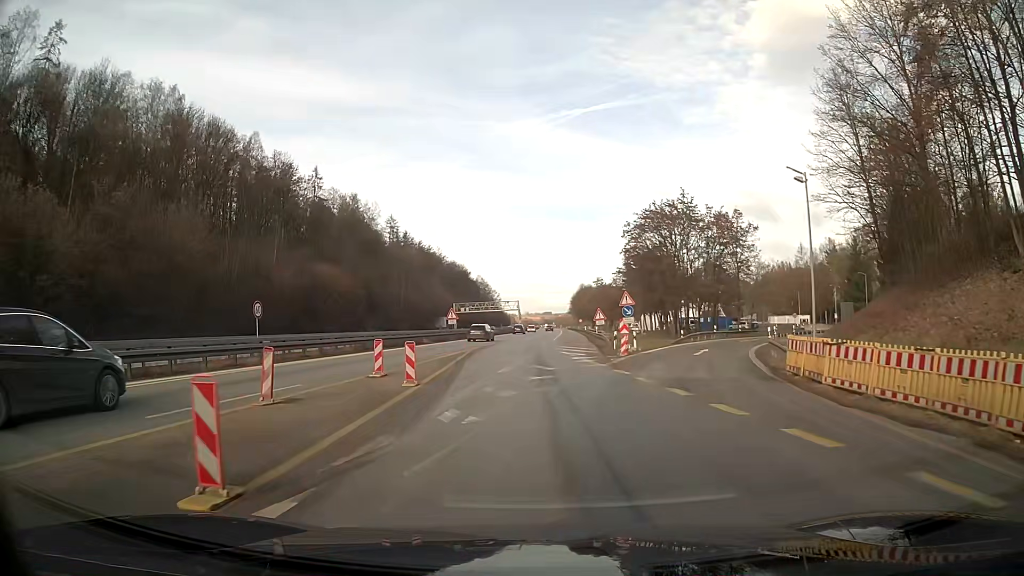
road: motorway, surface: asphalt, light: Day
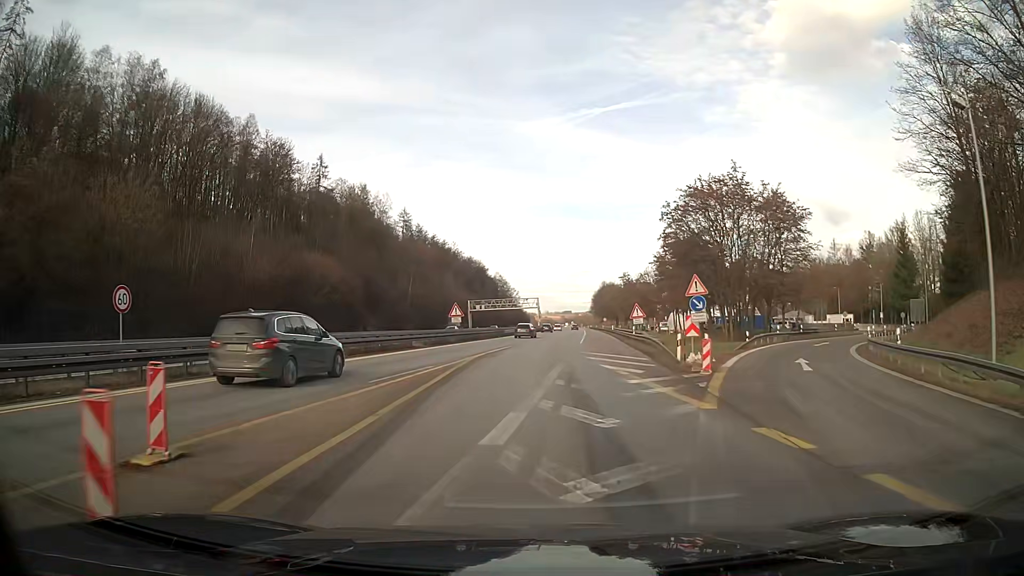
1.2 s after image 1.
(-0.2, +11.9) m; -2°
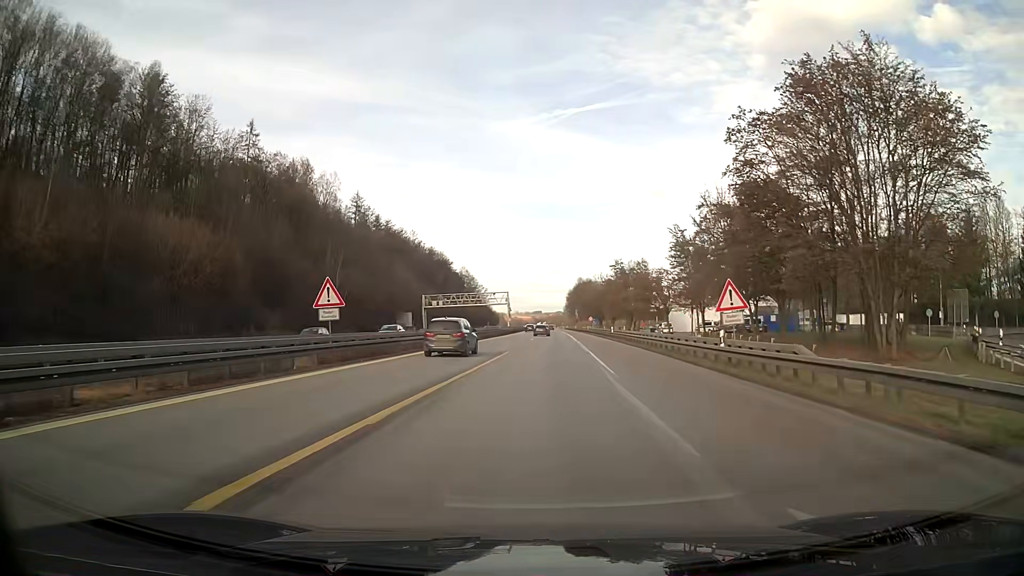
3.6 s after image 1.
(+0.4, +28.8) m; +3°
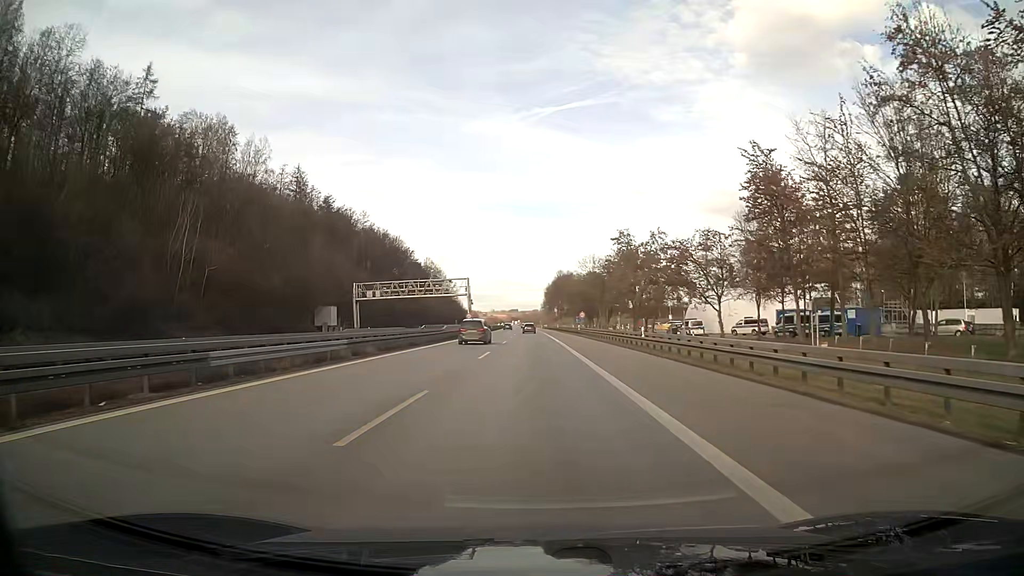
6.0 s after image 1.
(+0.7, +33.9) m; +2°
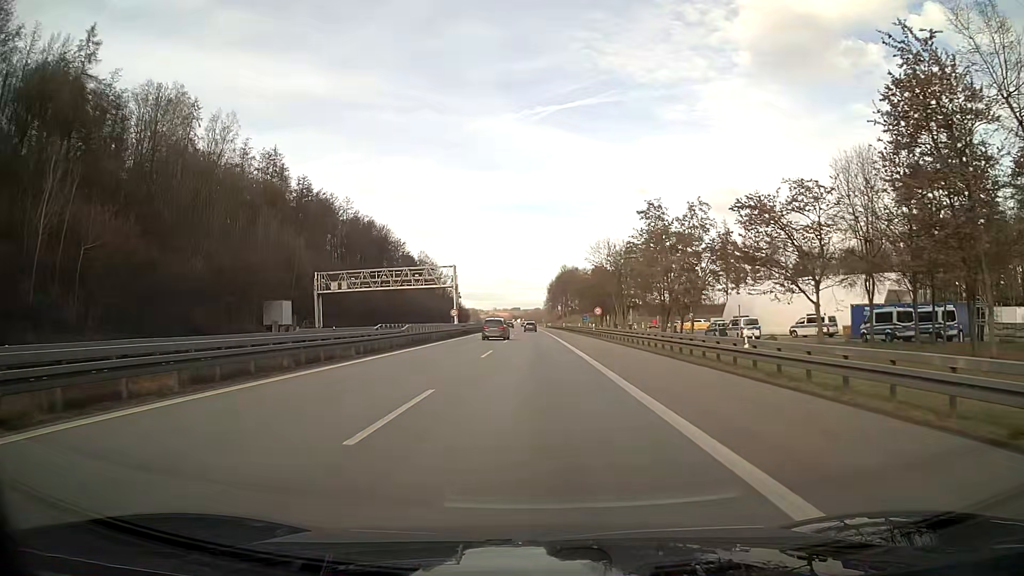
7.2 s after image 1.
(-0.1, +18.2) m; 0°
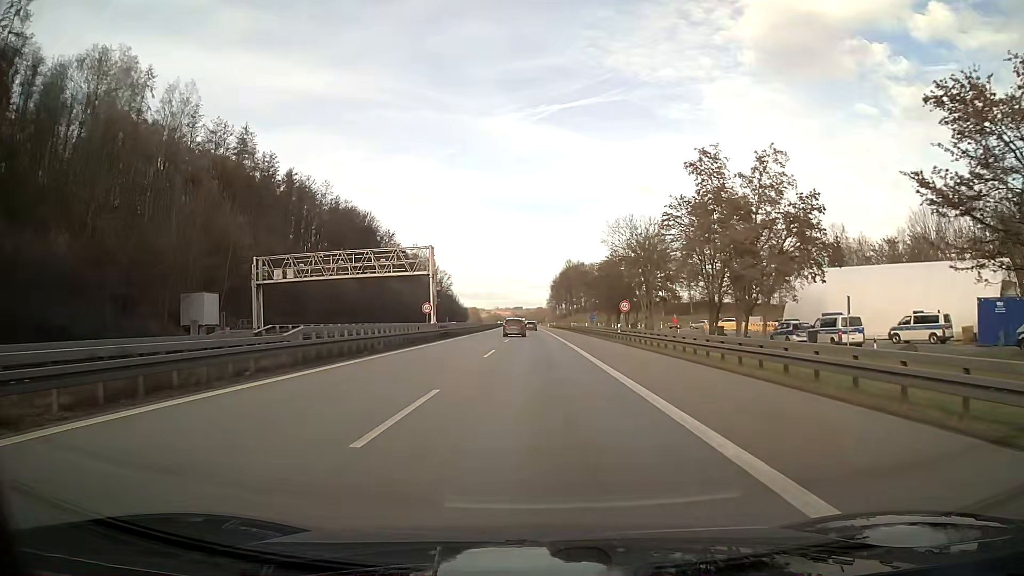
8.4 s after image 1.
(0.0, +18.3) m; 0°
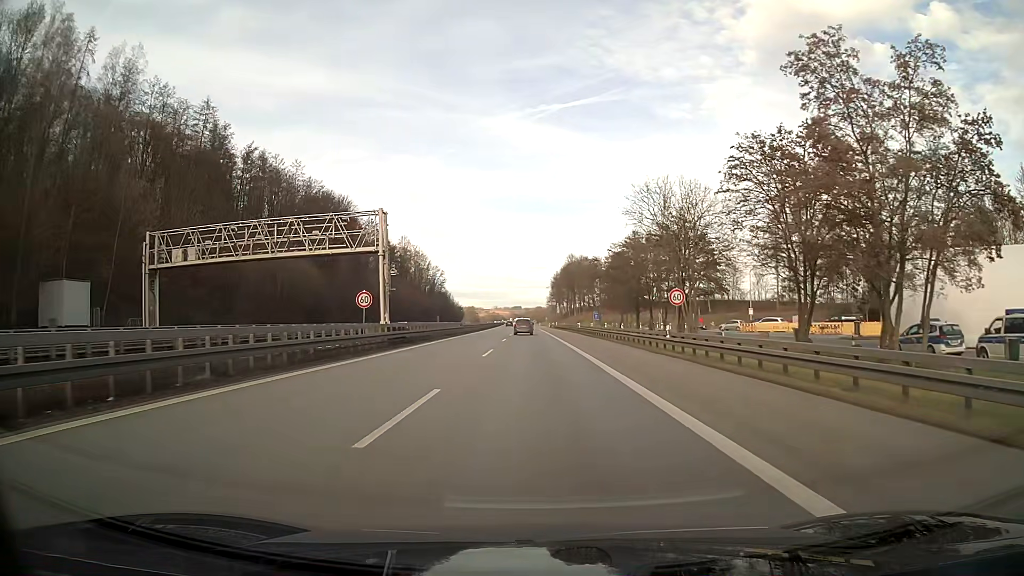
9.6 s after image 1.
(0.0, +18.2) m; 0°
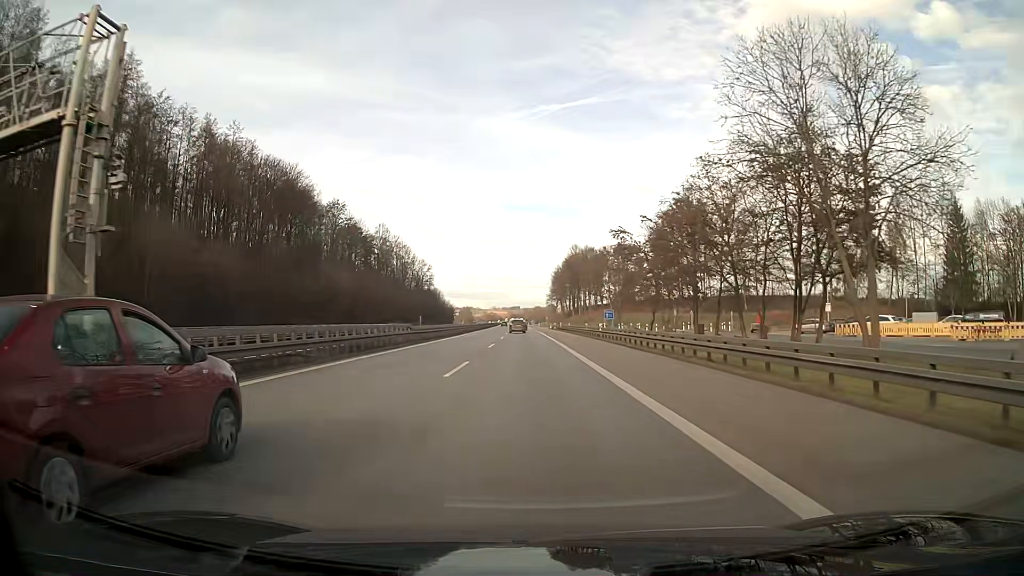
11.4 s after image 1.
(+0.2, +27.4) m; 0°
